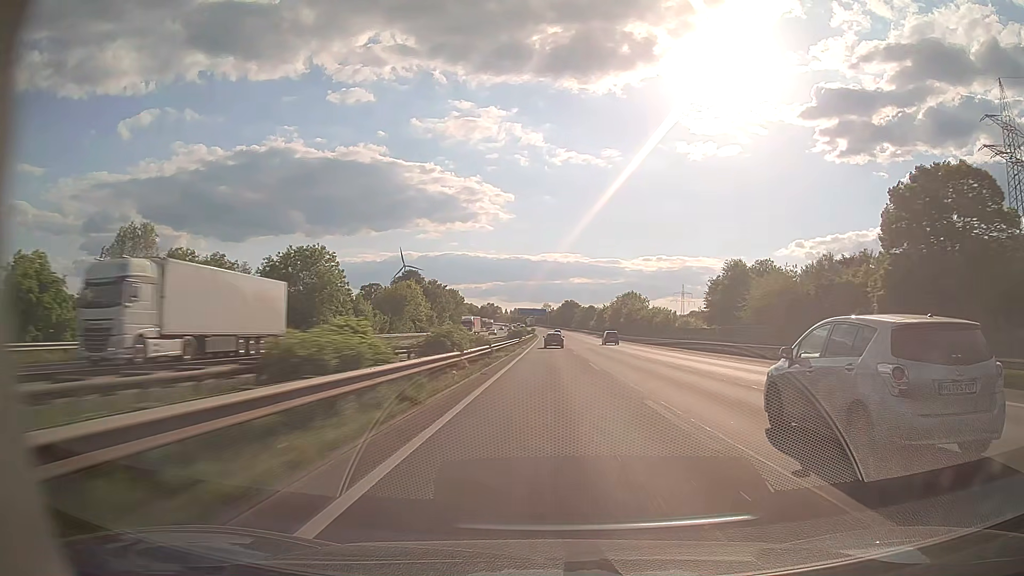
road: motorway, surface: asphalt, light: Day
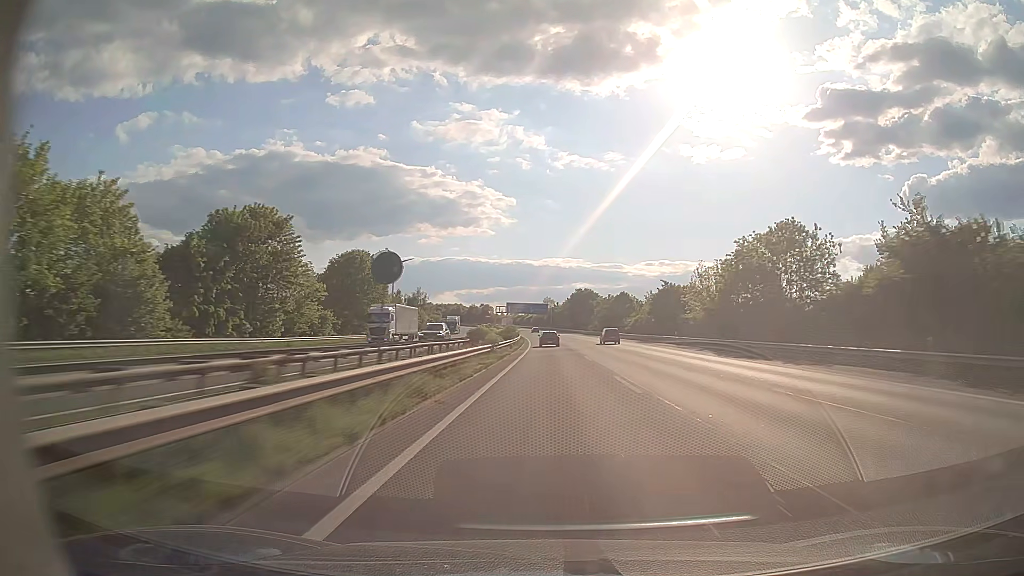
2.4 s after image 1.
(+0.1, +100.2) m; 0°
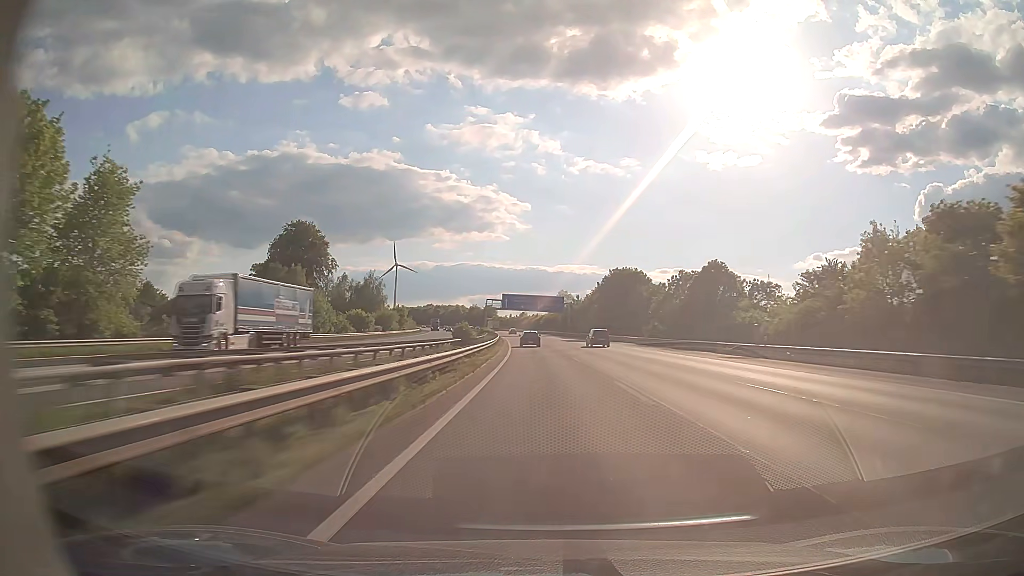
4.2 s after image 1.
(-0.5, +74.4) m; -1°
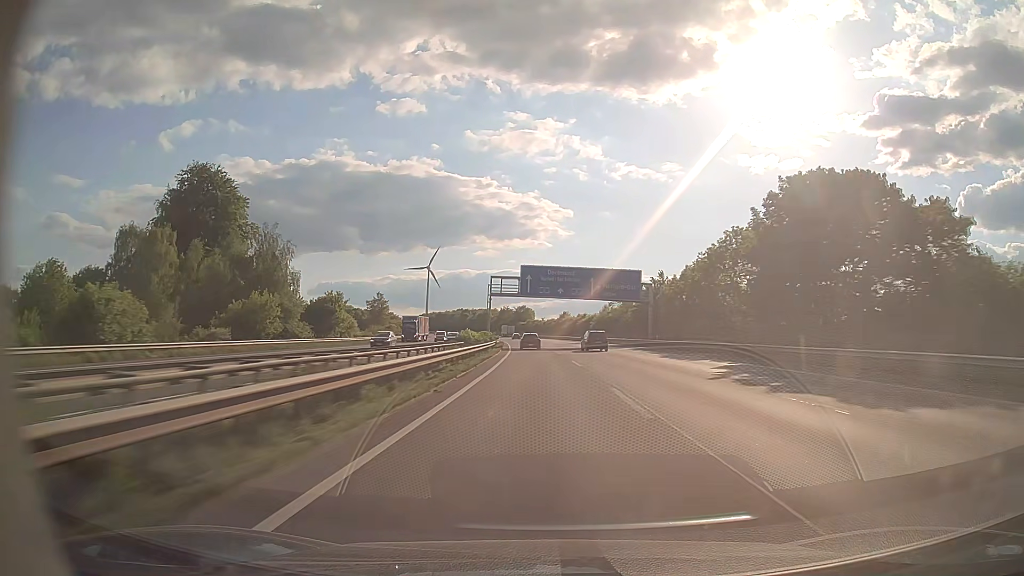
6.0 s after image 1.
(-2.2, +73.8) m; -4°
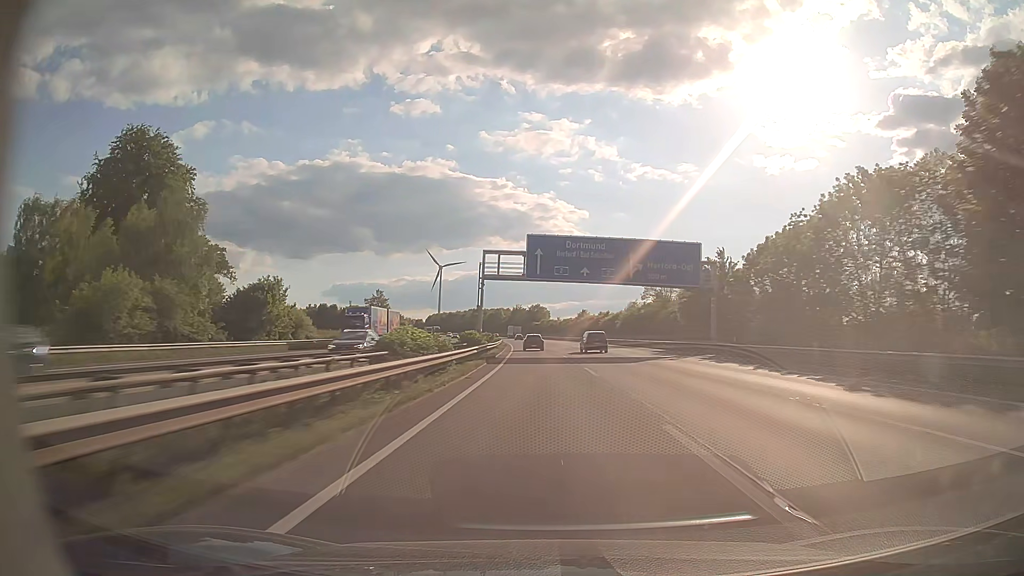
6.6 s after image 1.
(-0.3, +24.6) m; -1°
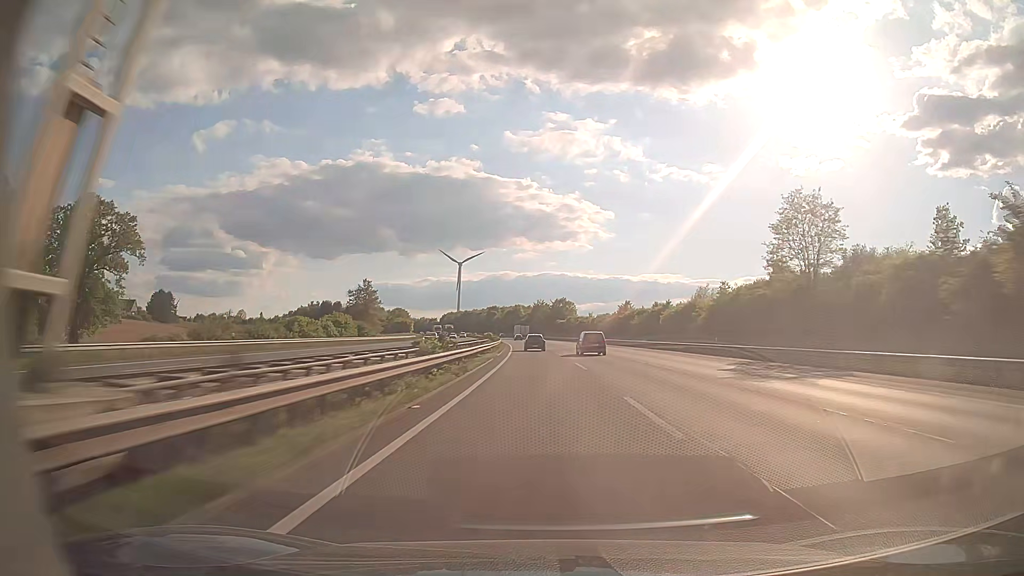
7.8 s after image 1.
(-1.0, +49.0) m; -2°
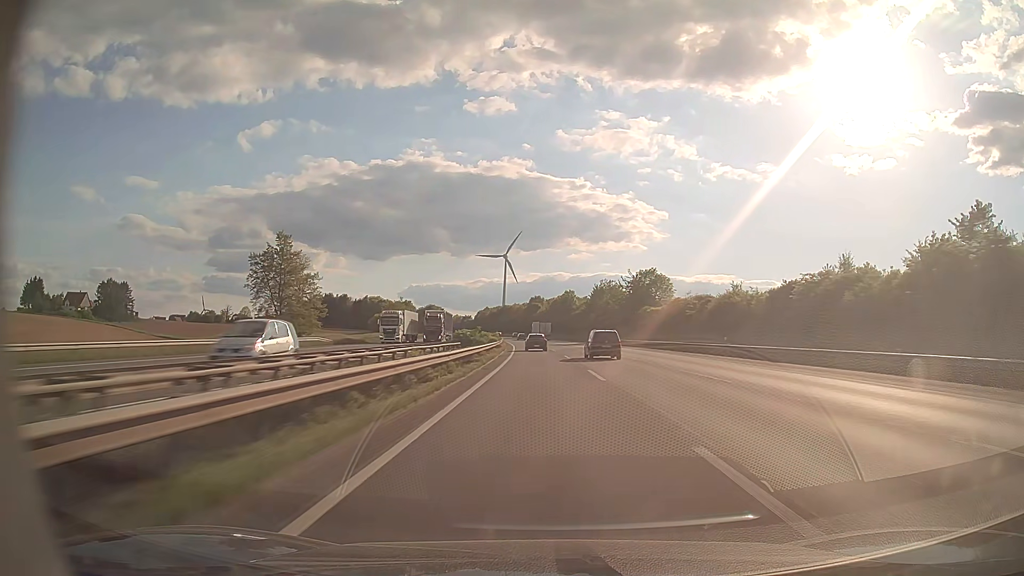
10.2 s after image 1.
(-3.6, +97.1) m; -4°
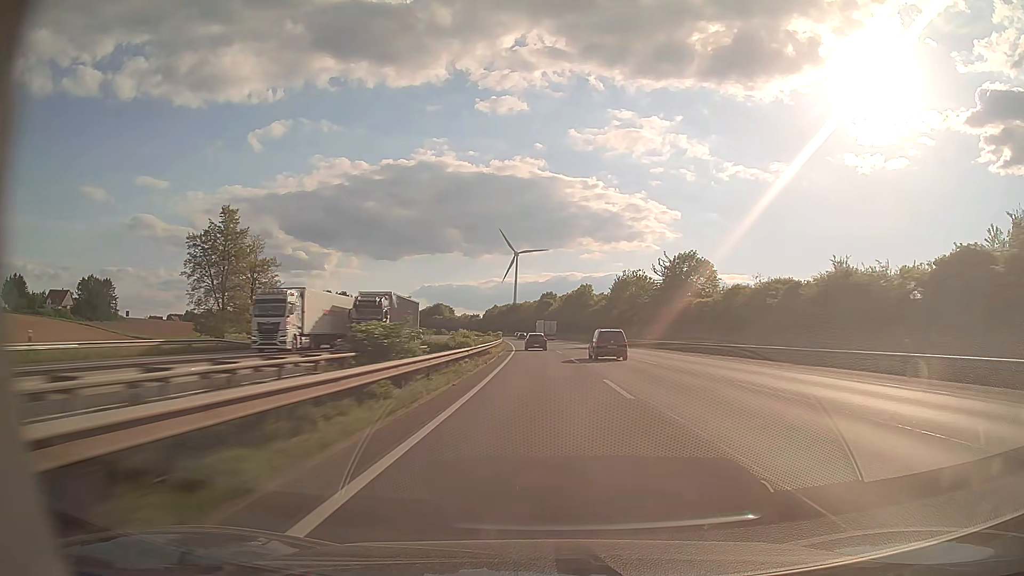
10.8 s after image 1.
(-0.2, +24.1) m; -1°
(0, +10) (0, +20) (0, +30) (-1, +40) (-1, +50) (-1, +60) (-2, +70) (-2, +80) (-3, +90) (-4, +100) m
